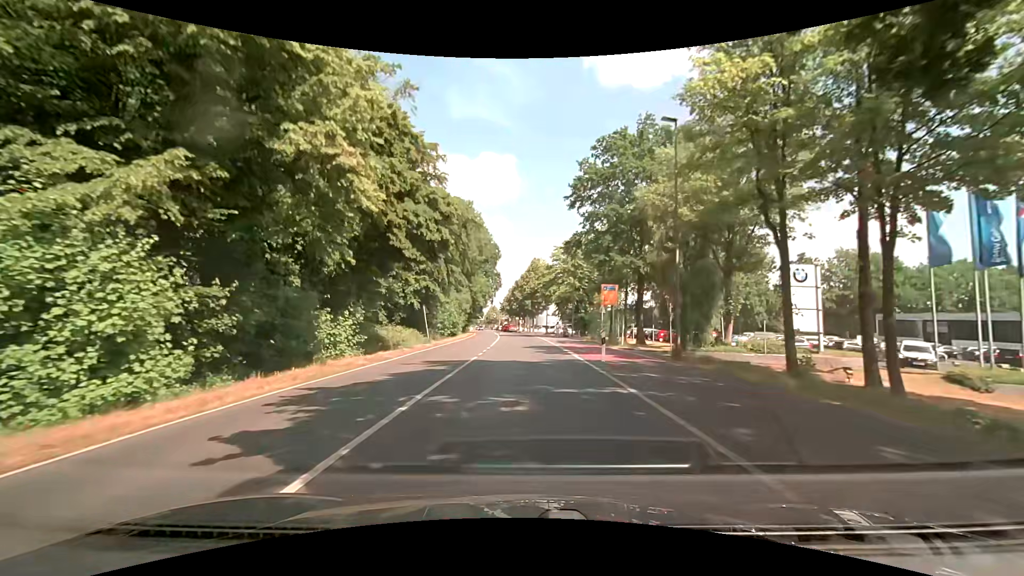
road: secondary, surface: asphalt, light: Day
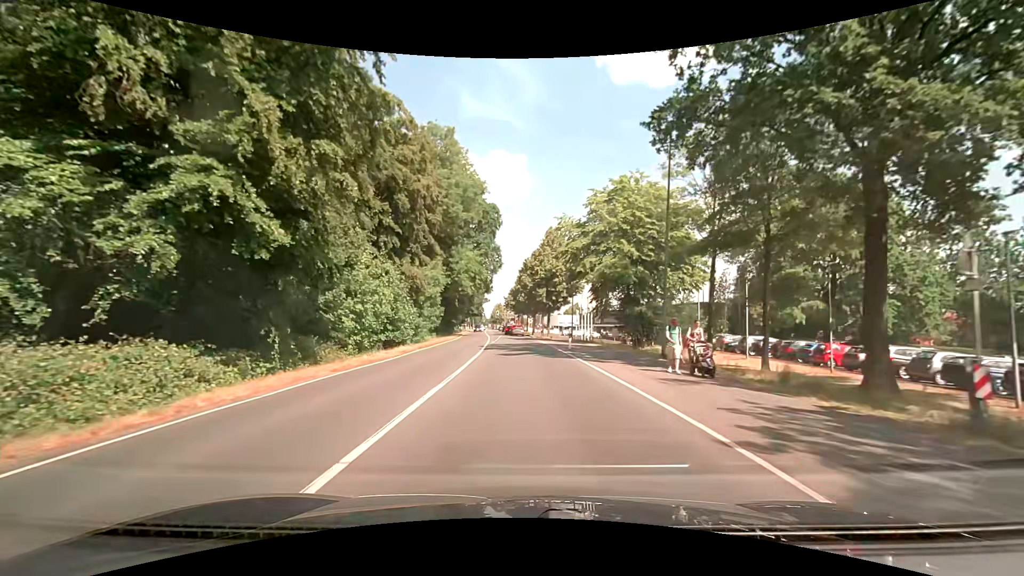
(-0.8, +33.7) m; -2°
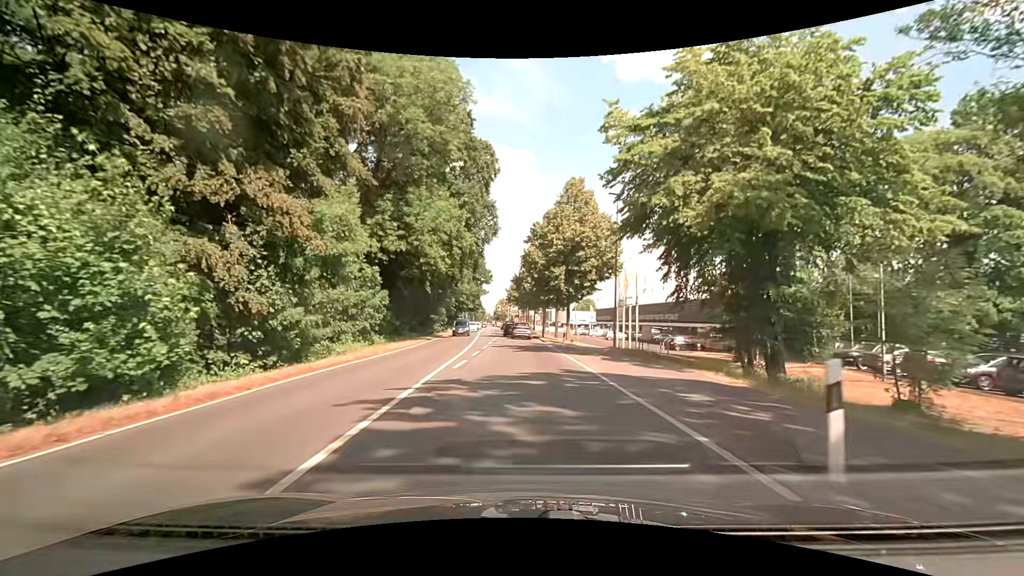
(-0.3, +23.2) m; +1°
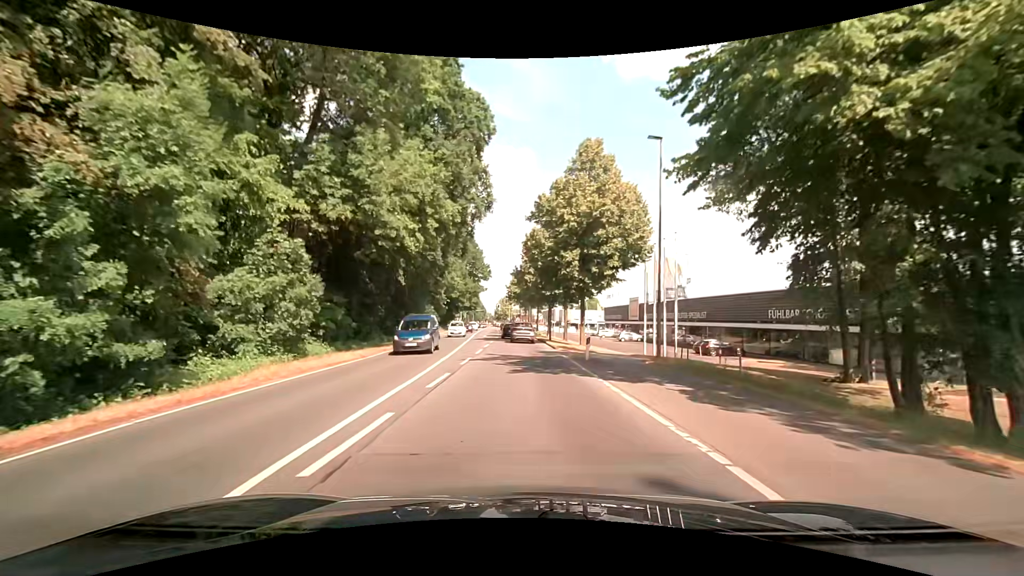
(-0.3, +10.1) m; -2°
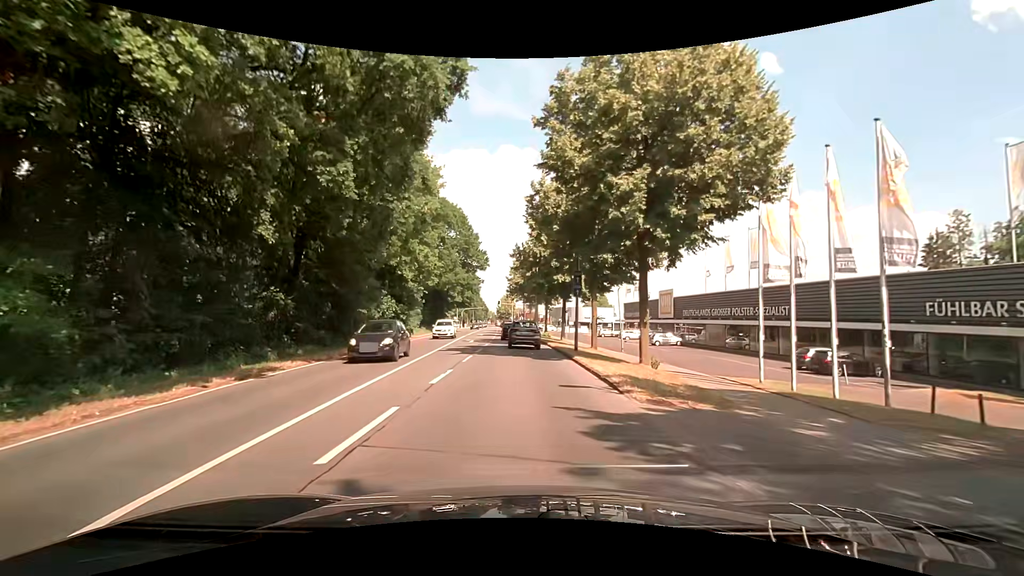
(0.0, +17.7) m; -1°
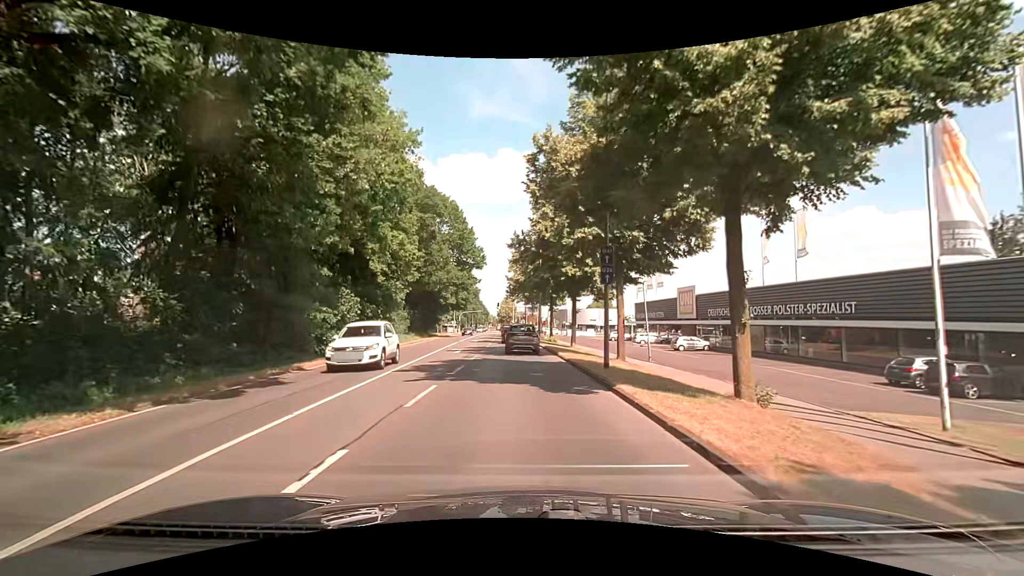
(+0.1, +8.4) m; +1°
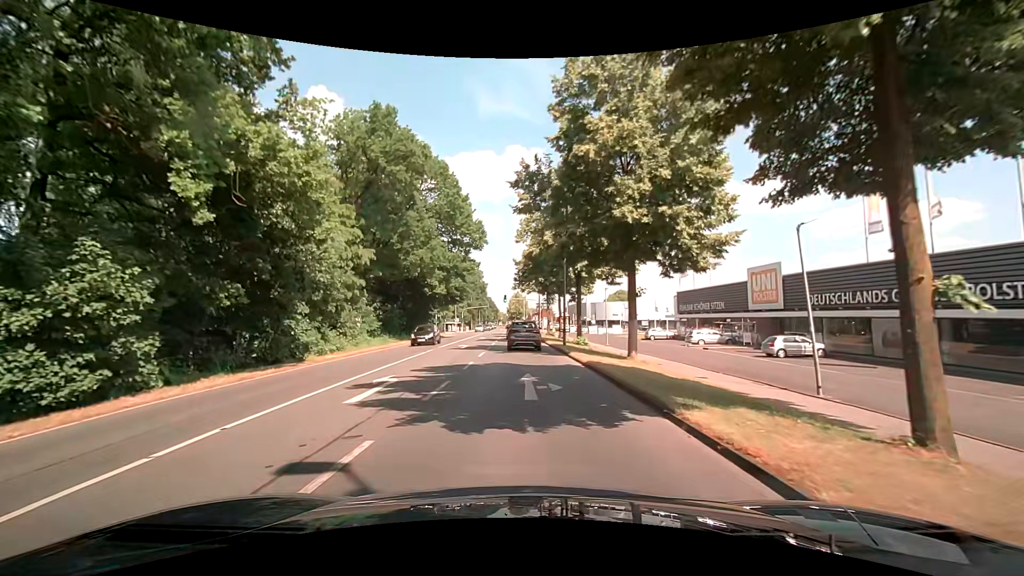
(-0.2, +17.8) m; +1°
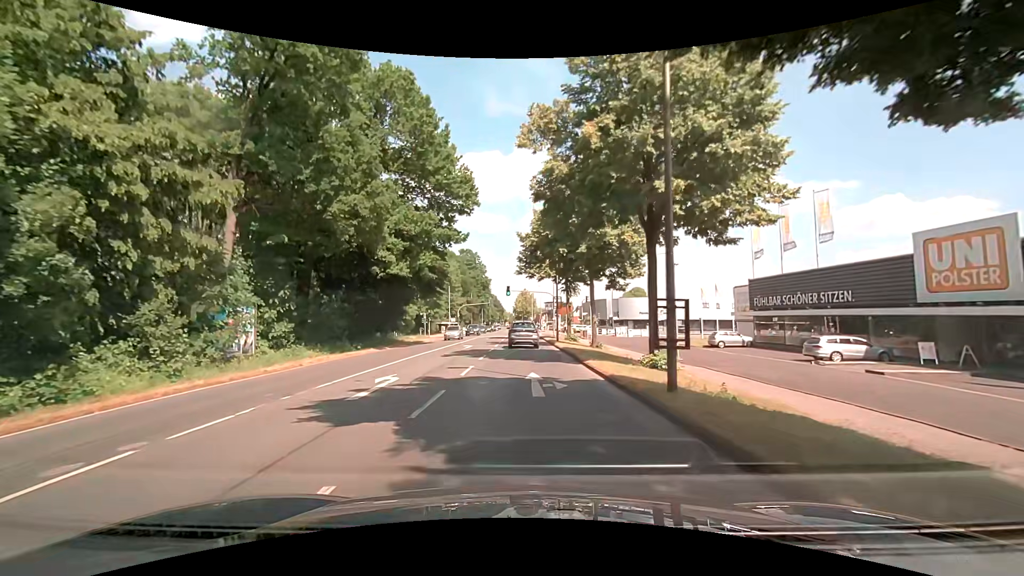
(-0.9, +19.8) m; -3°
(0, +10) (0, +20) (0, +30) (0, +40) (0, +50) (0, +60) (0, +70) (0, +80) (0, +90) (0, +100) m
